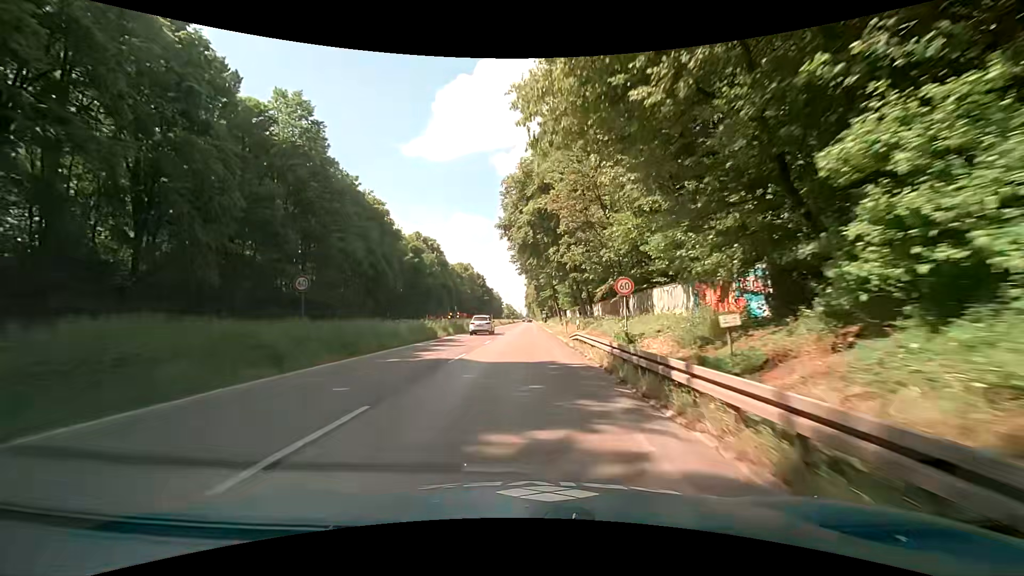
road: trunk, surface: asphalt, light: Day
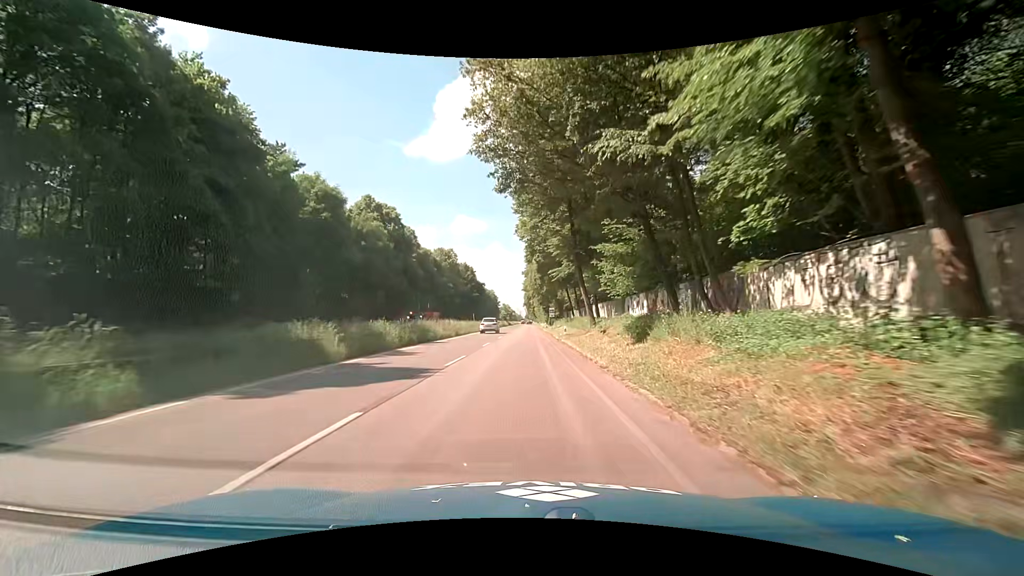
(-1.3, +36.6) m; -2°
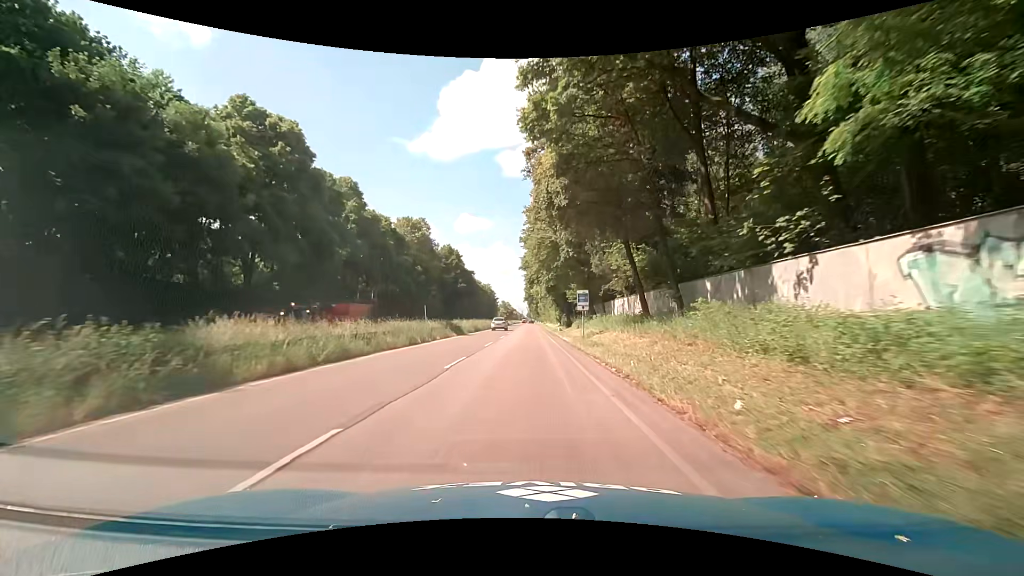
(+0.3, +37.3) m; 0°
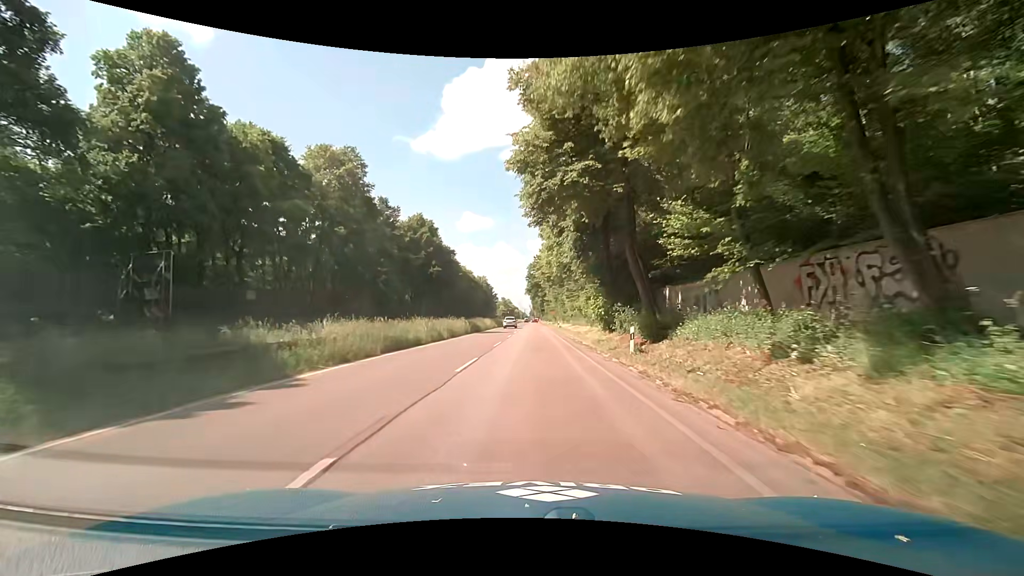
(-0.2, +37.4) m; 0°
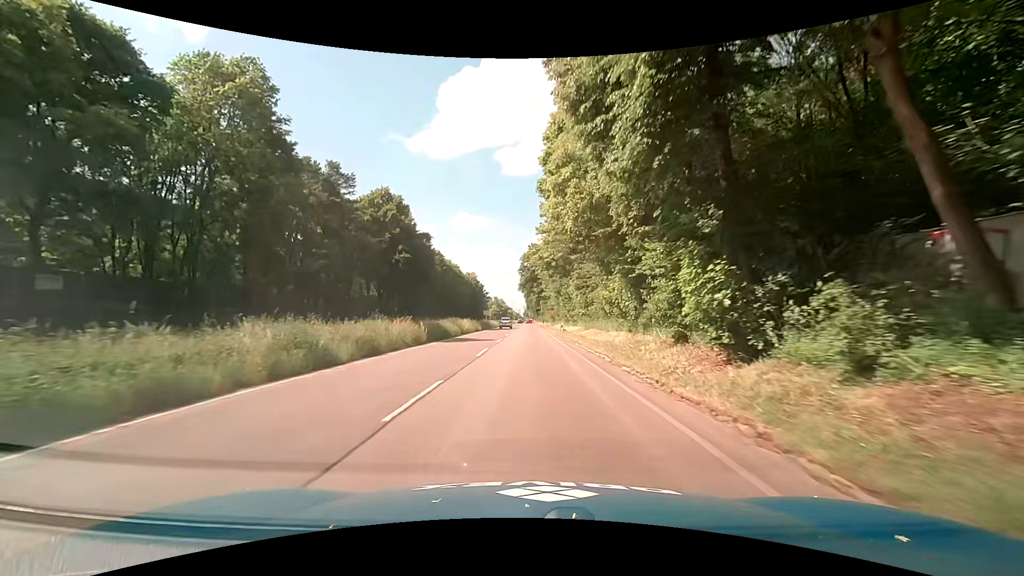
(+0.1, +18.3) m; +1°
(0, +10) (0, +20) (0, +30) (0, +40) (0, +50) (0, +60) (0, +70) (0, +80) (0, +90) (0, +100) m
